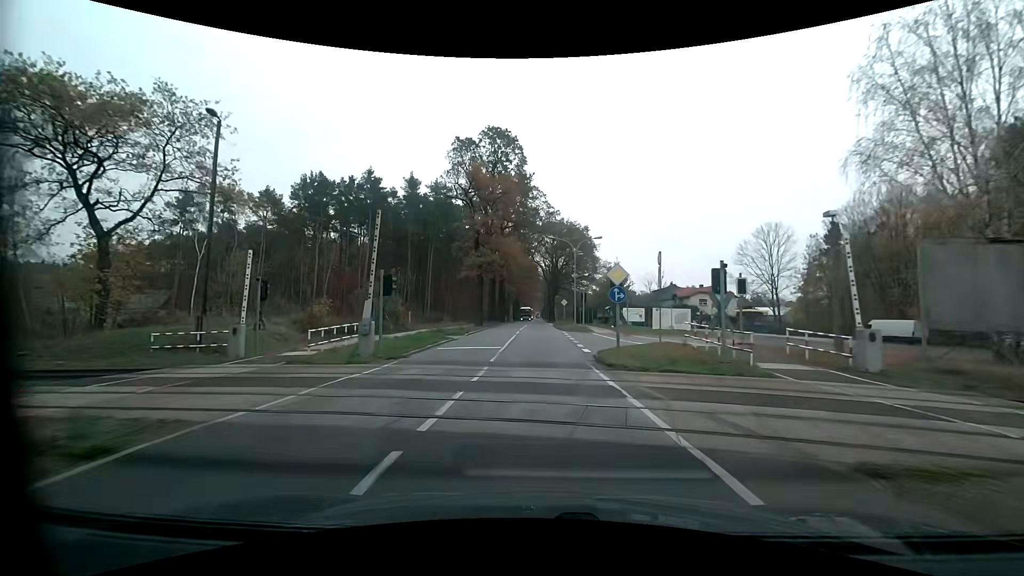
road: primary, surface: asphalt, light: Day
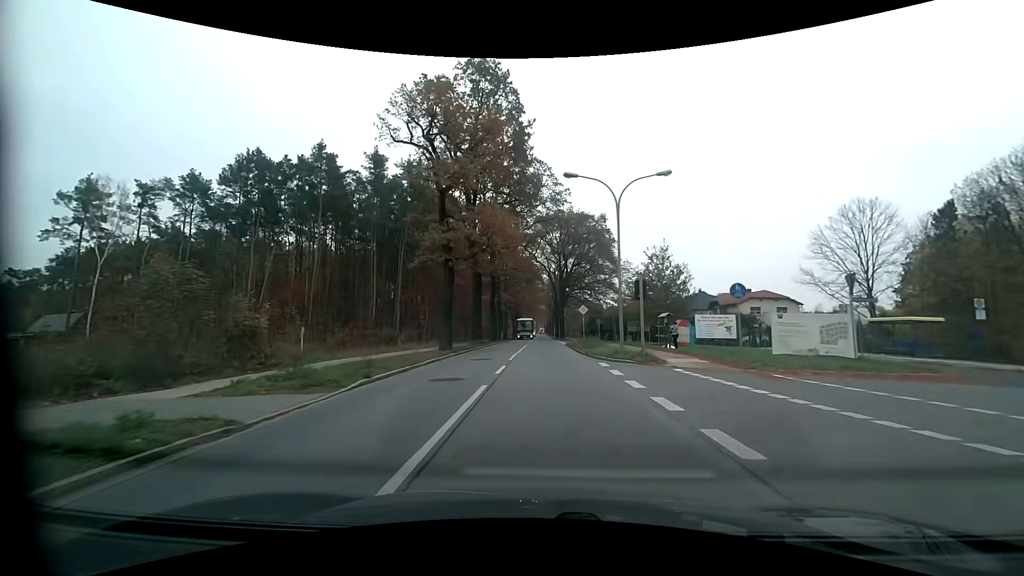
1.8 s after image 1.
(+0.1, +20.9) m; +1°
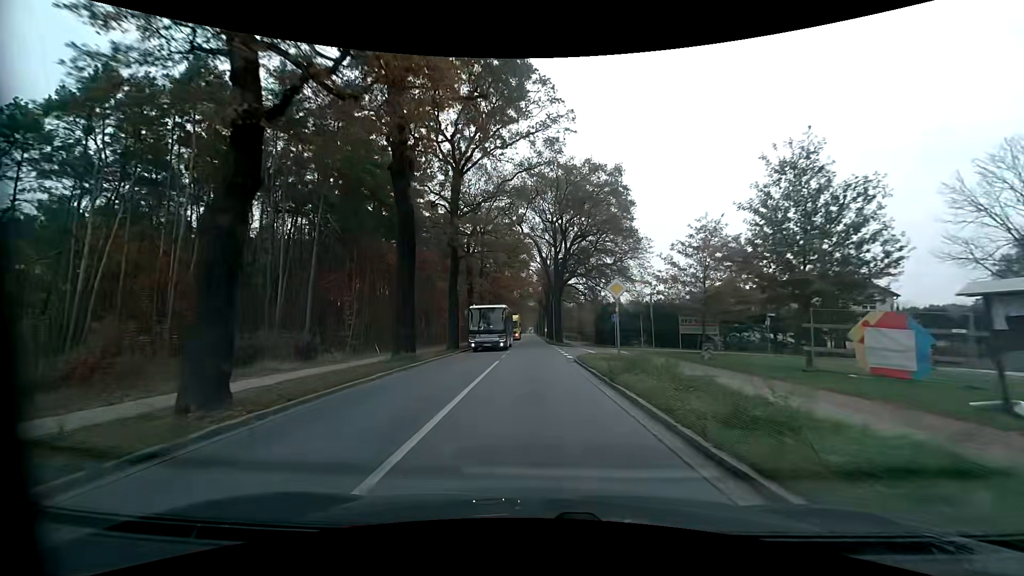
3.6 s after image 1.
(+0.2, +22.3) m; +1°
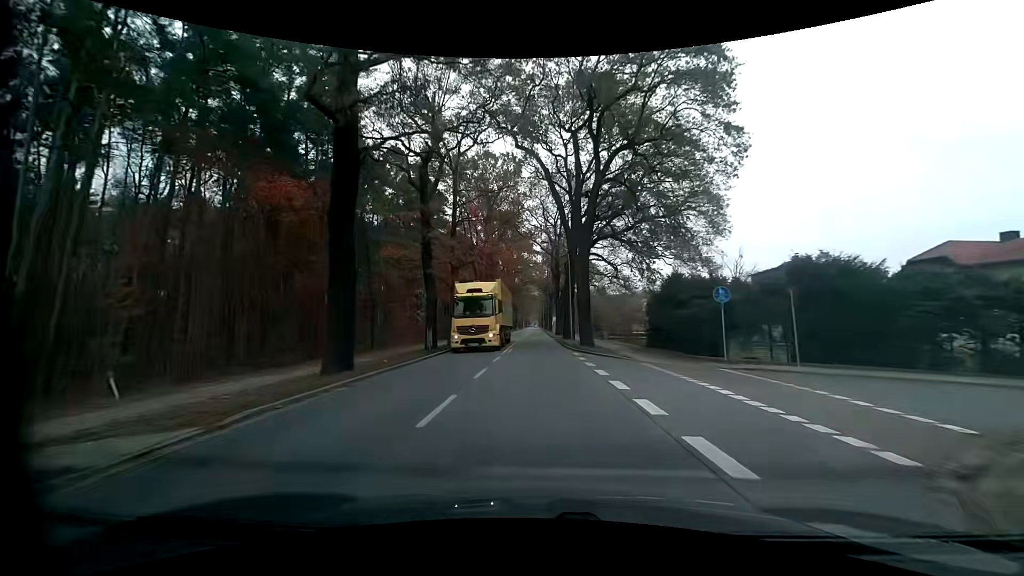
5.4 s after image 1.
(-0.3, +23.9) m; -1°
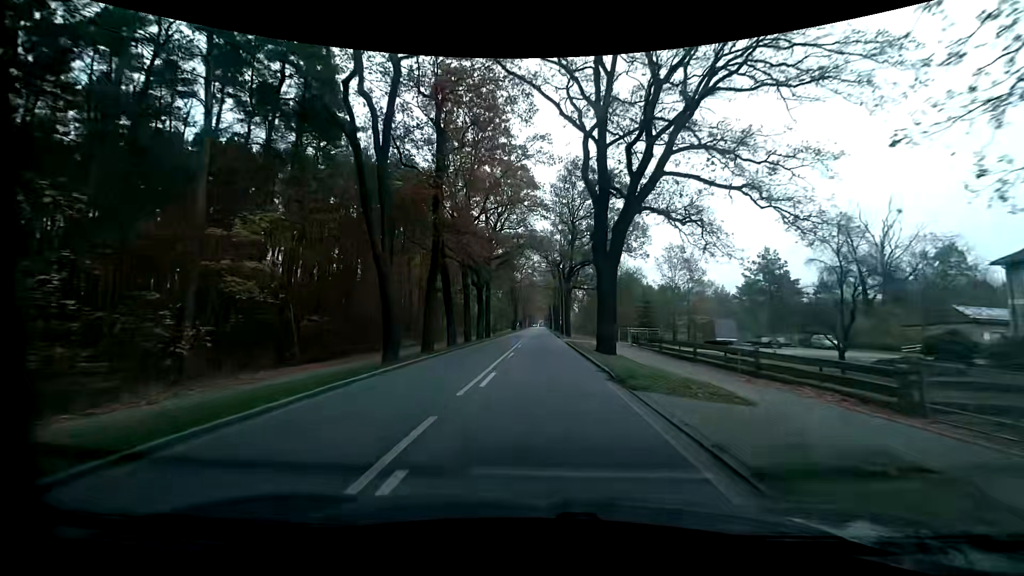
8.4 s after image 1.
(-0.3, +41.4) m; 0°
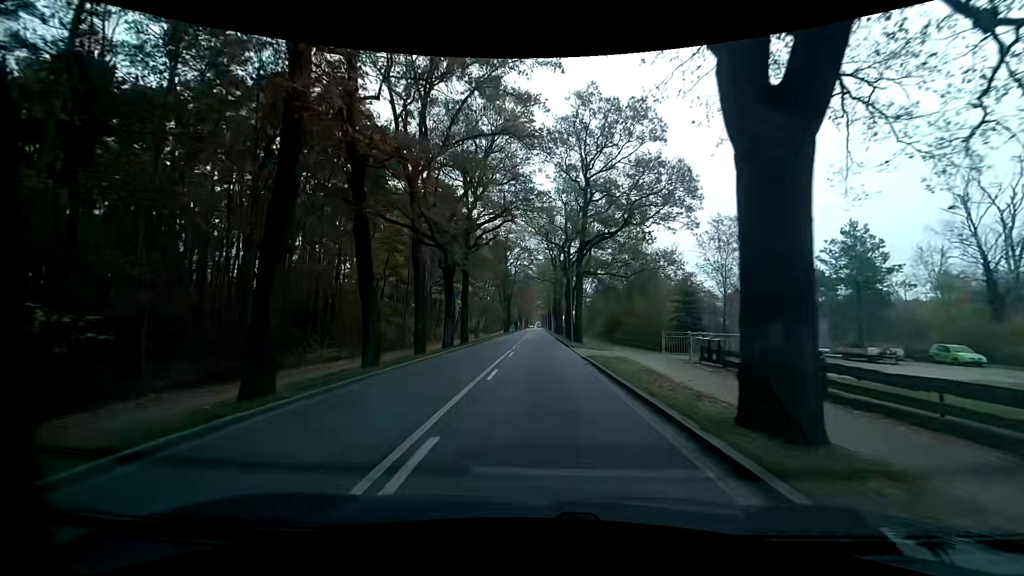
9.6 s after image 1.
(-0.1, +16.8) m; 0°
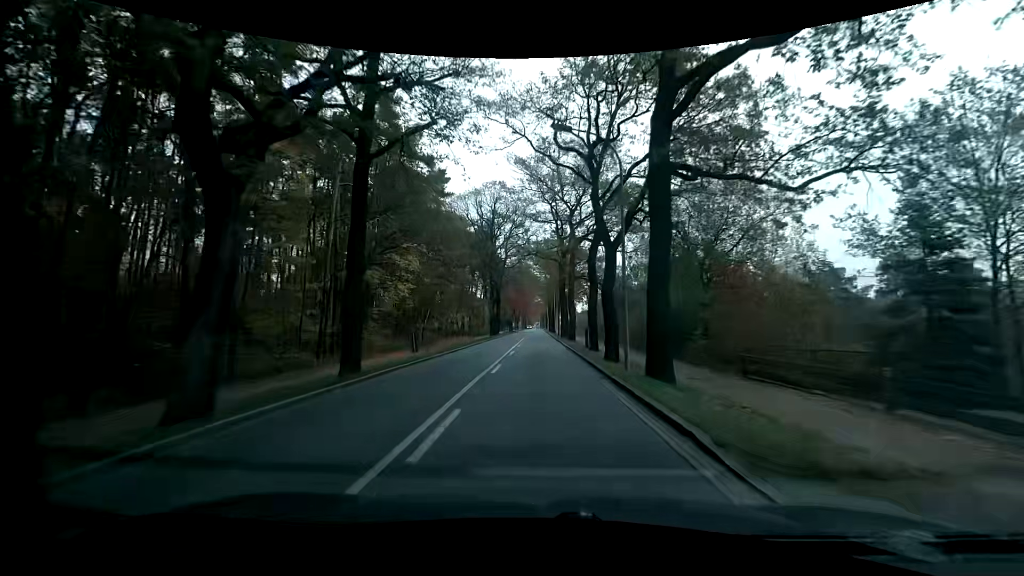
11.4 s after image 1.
(-0.1, +25.1) m; 0°
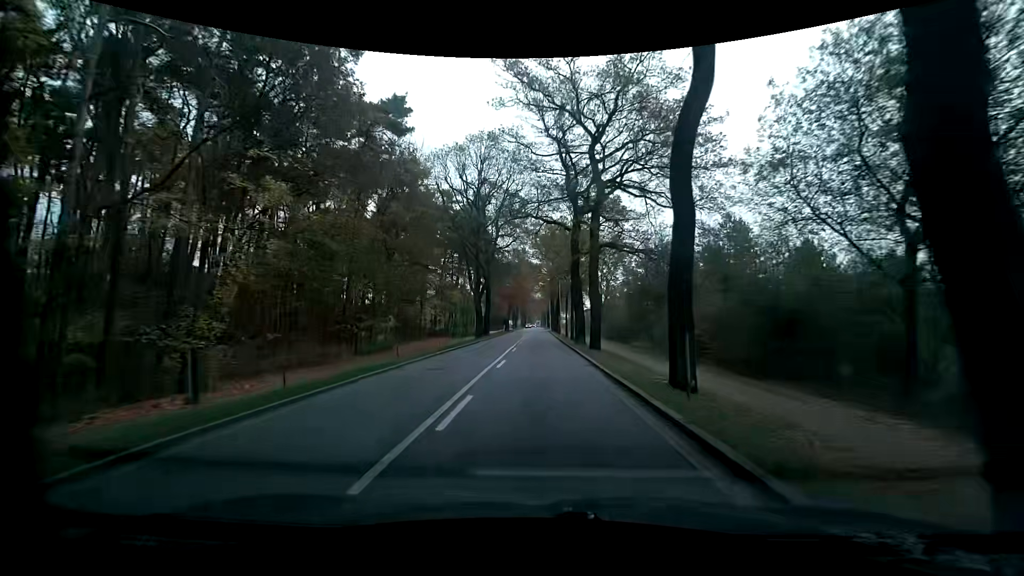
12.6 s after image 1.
(0.0, +16.7) m; 0°
(0, +10) (0, +20) (0, +30) (0, +40) (0, +50) (0, +60) (0, +70) (0, +80) (+1, +90) (+1, +100) m
